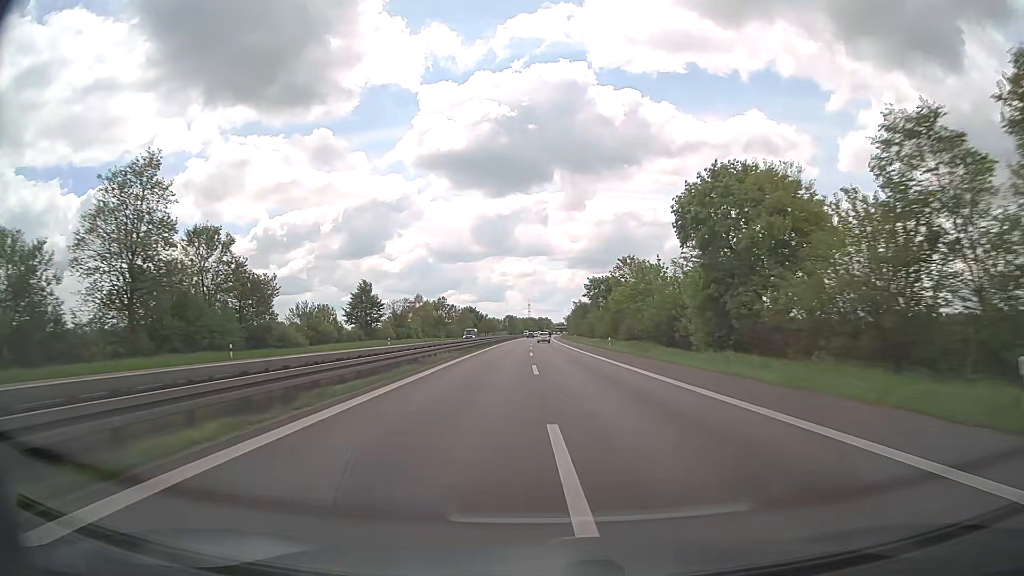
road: trunk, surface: asphalt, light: Day
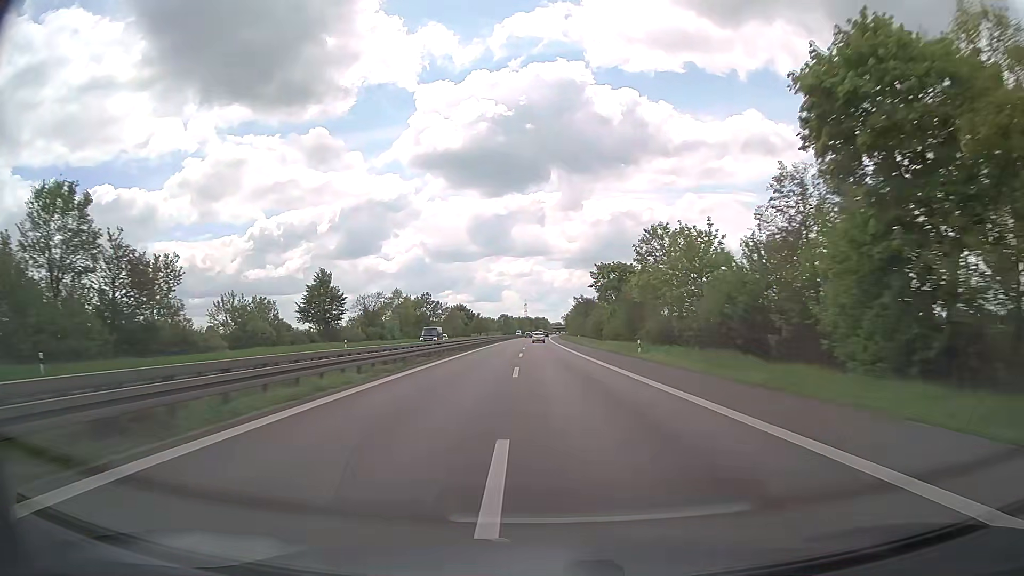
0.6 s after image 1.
(+0.1, +19.5) m; 0°
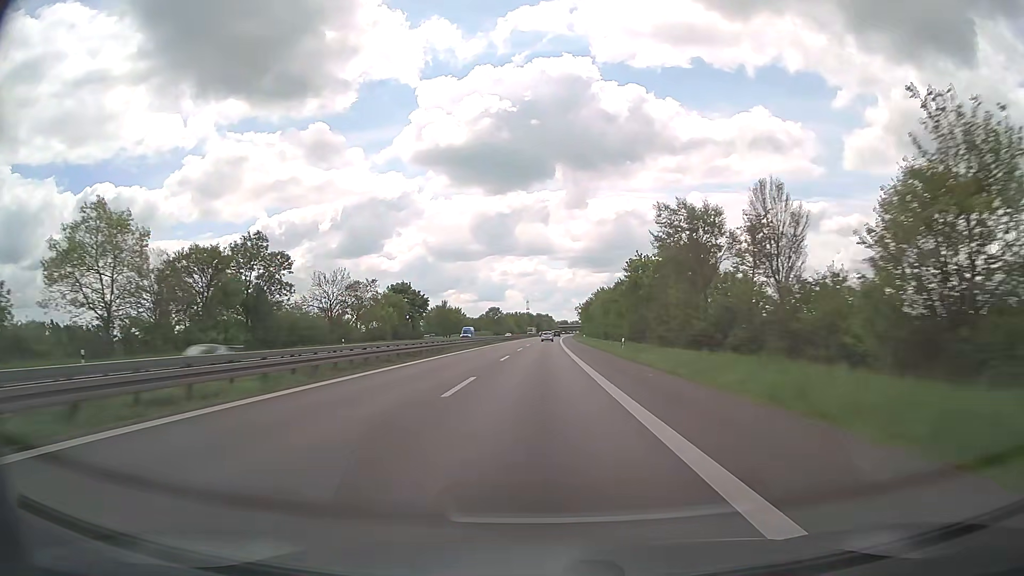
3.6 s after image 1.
(-0.1, +96.9) m; 0°
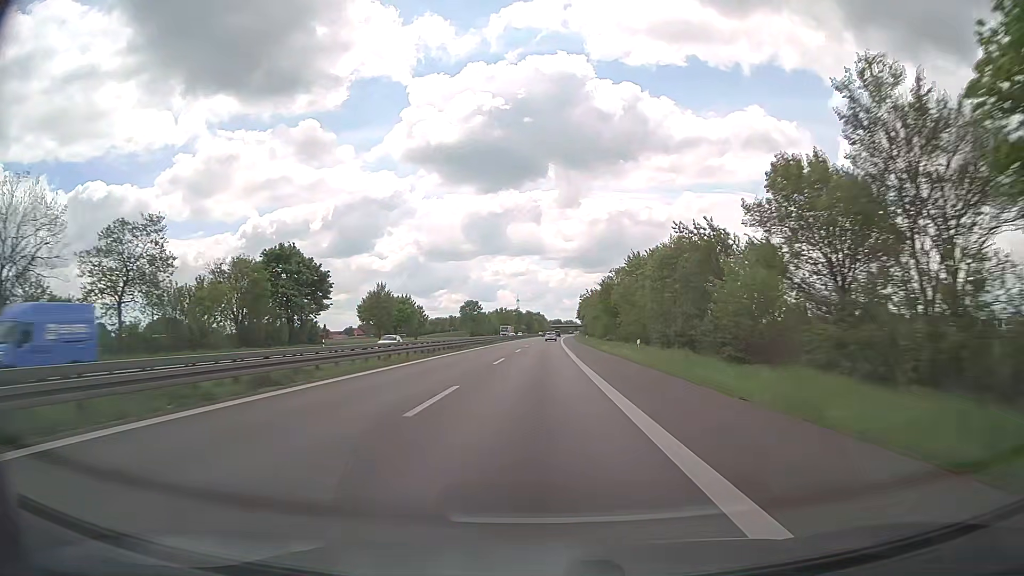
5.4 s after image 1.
(+0.3, +57.6) m; +1°
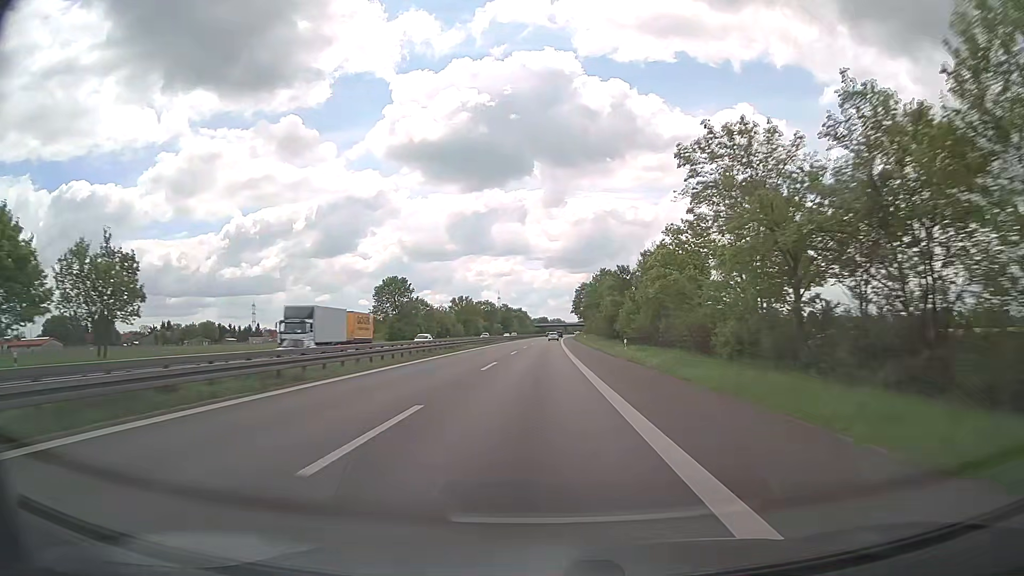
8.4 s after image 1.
(+0.9, +94.9) m; +1°
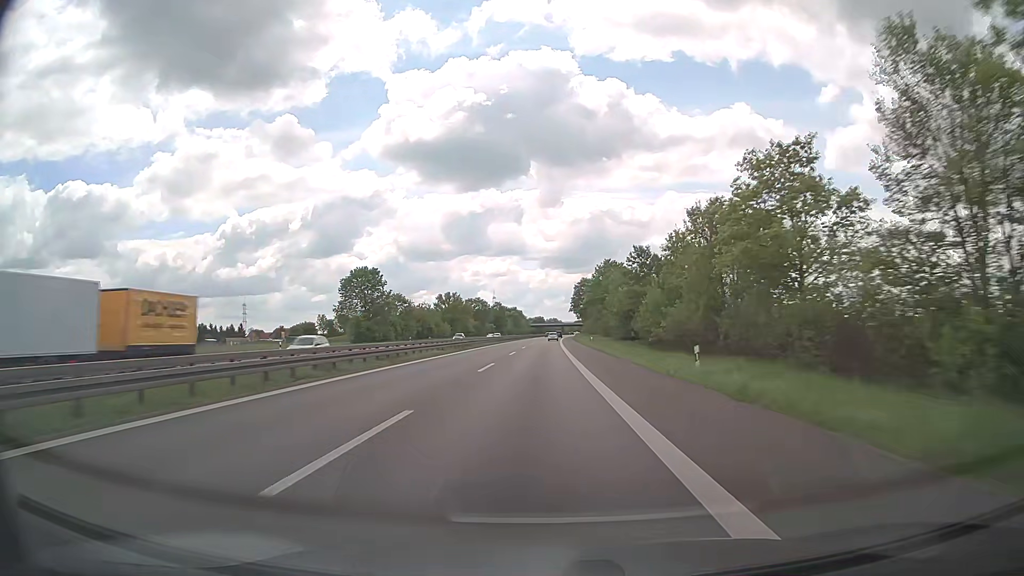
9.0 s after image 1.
(+0.1, +18.9) m; 0°
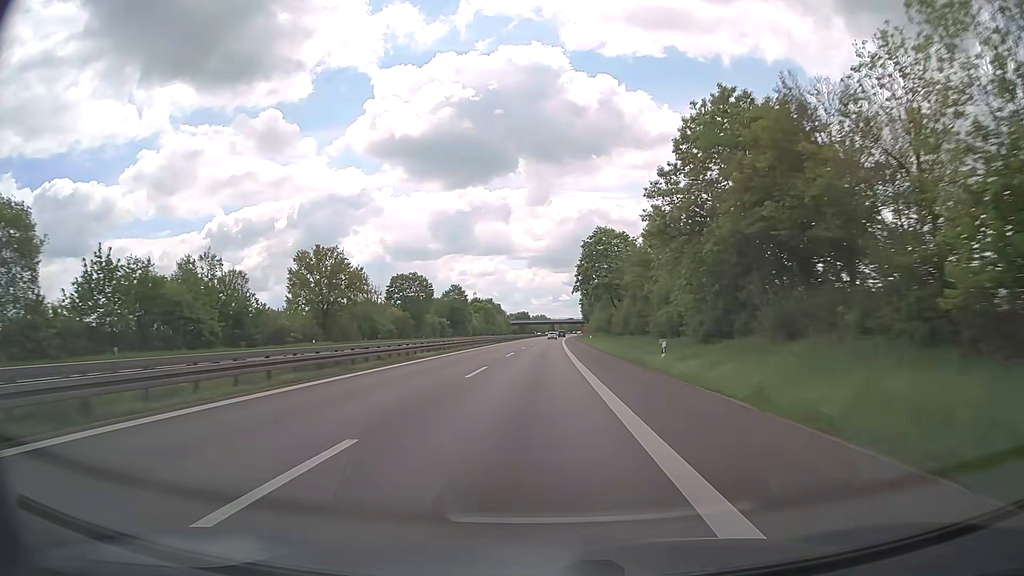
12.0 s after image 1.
(+1.0, +93.7) m; +1°
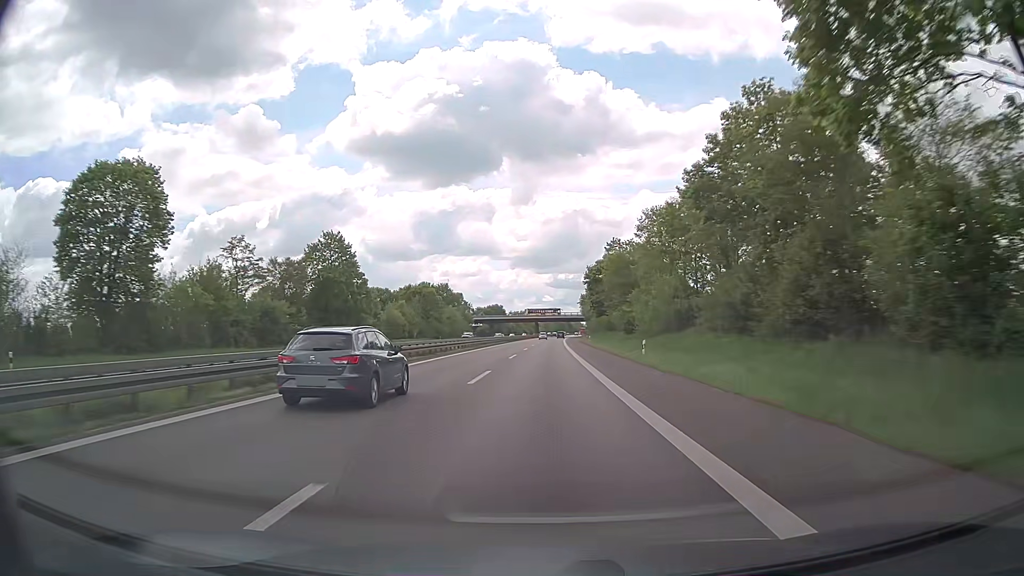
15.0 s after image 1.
(+0.9, +92.8) m; +1°
(0, +10) (0, +20) (0, +30) (0, +40) (+1, +50) (+1, +60) (+1, +70) (+1, +80) (+2, +90) (+2, +100) m
